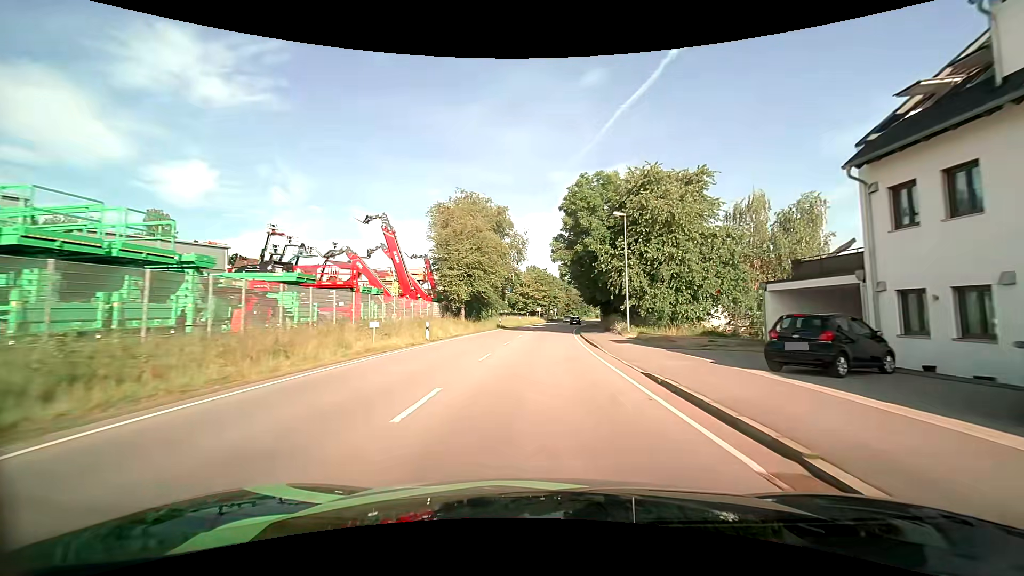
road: primary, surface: asphalt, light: Day
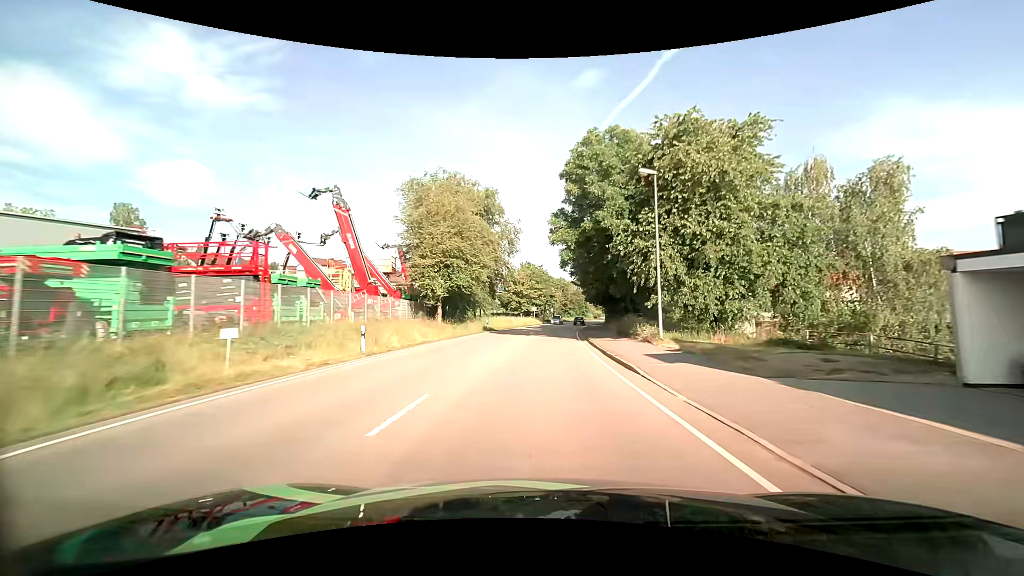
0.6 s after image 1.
(+0.1, +9.7) m; +1°
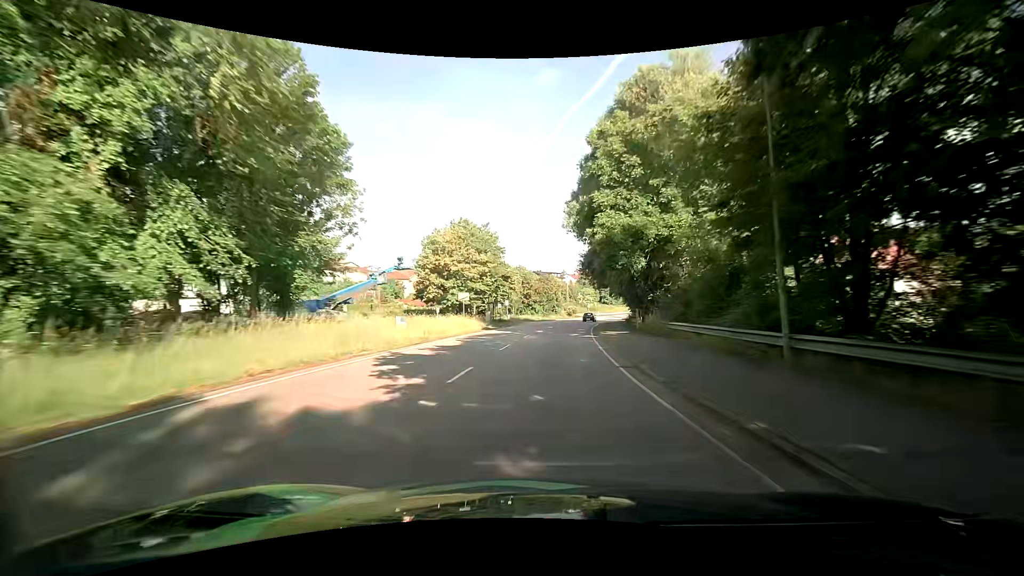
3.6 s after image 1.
(+1.6, +50.0) m; +4°
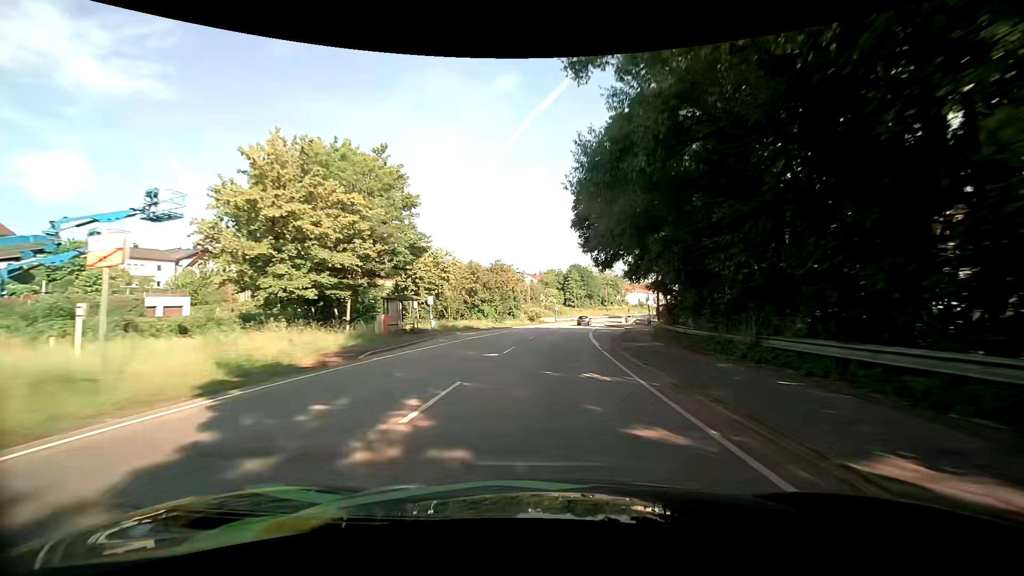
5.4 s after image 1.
(+1.1, +30.5) m; +5°
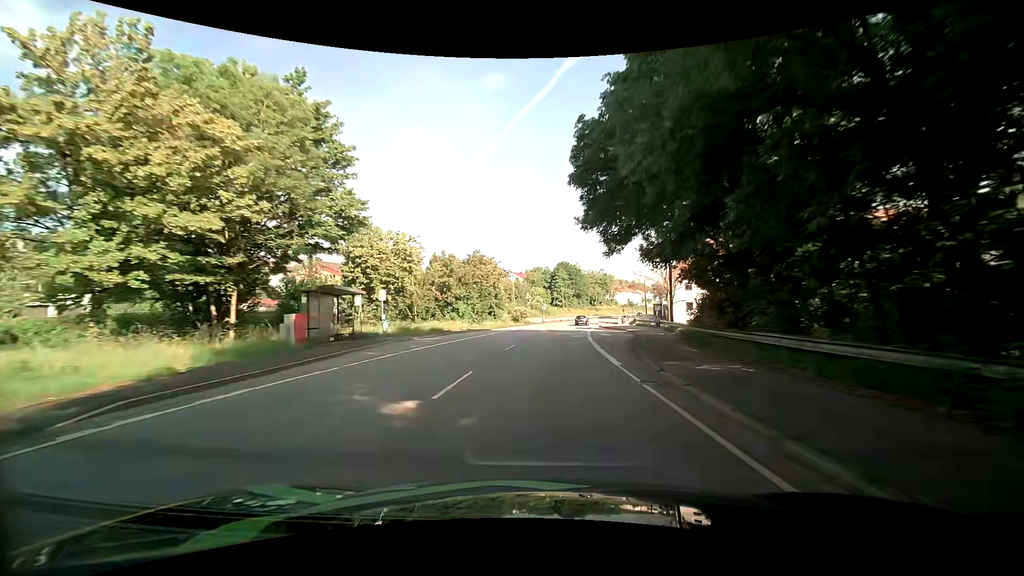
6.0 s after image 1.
(+0.1, +10.2) m; +2°
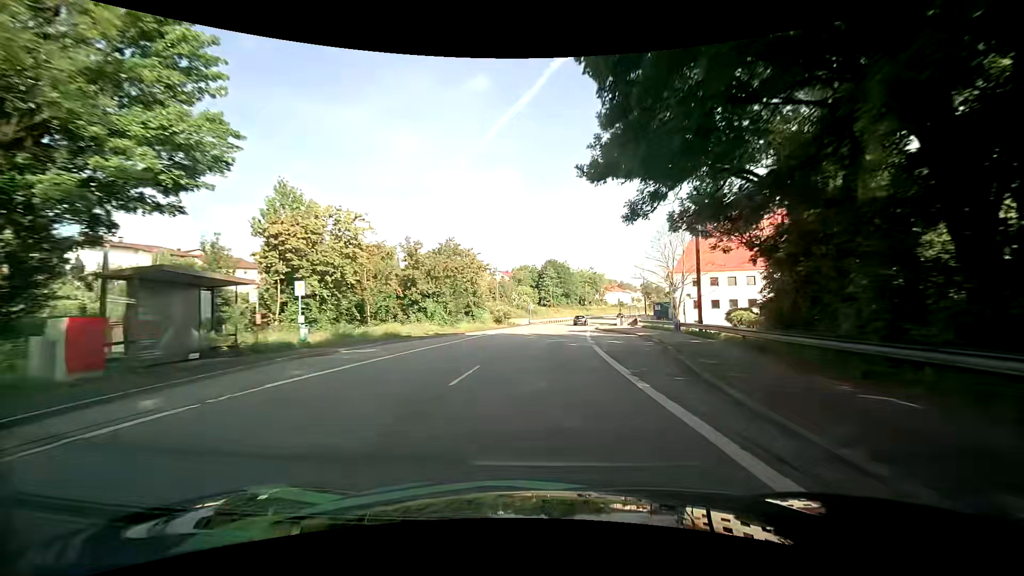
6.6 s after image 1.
(+0.1, +10.2) m; +1°
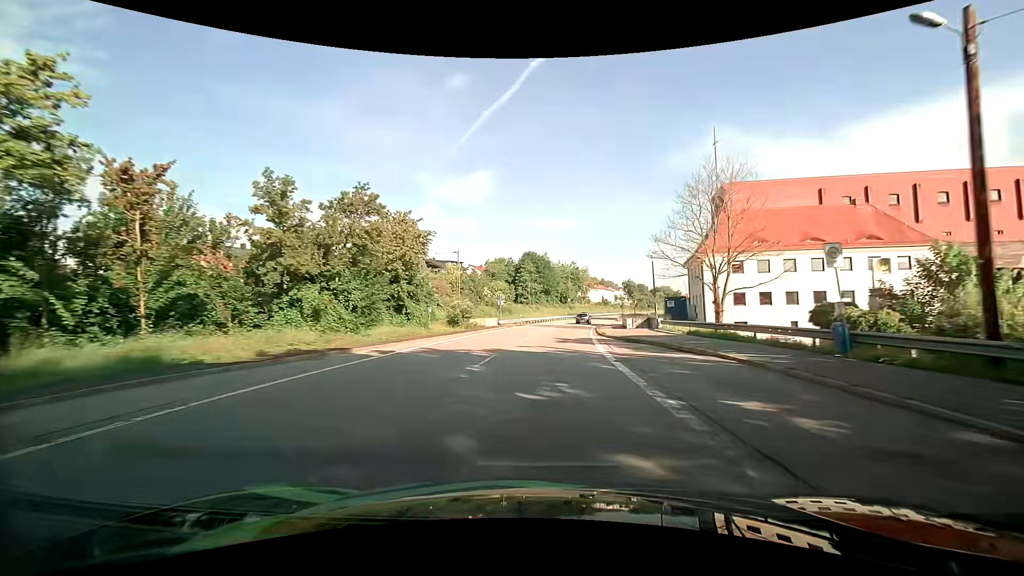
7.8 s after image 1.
(+0.6, +20.7) m; +3°
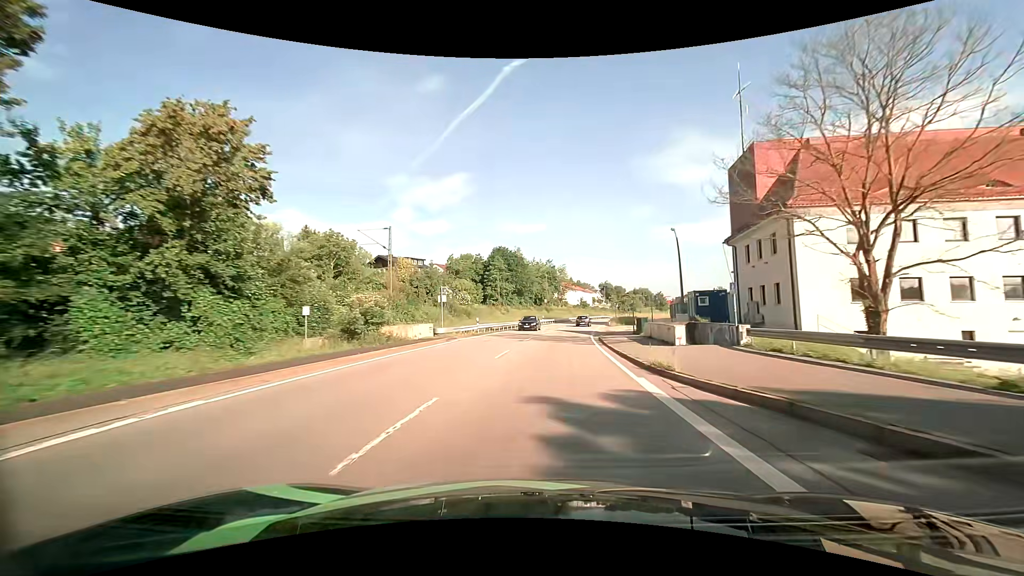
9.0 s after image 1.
(+0.4, +20.9) m; +3°
(0, +10) (+1, +20) (+1, +30) (+2, +40) (+3, +50) (+5, +60) (+6, +70) (+8, +79) (+10, +89) (+13, +99) m
